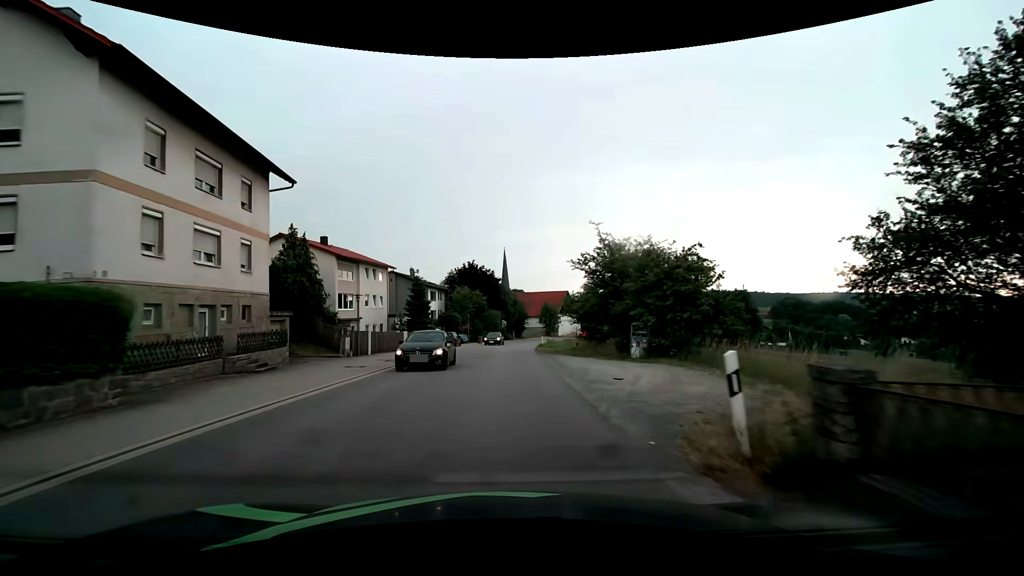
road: tertiary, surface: asphalt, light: Day
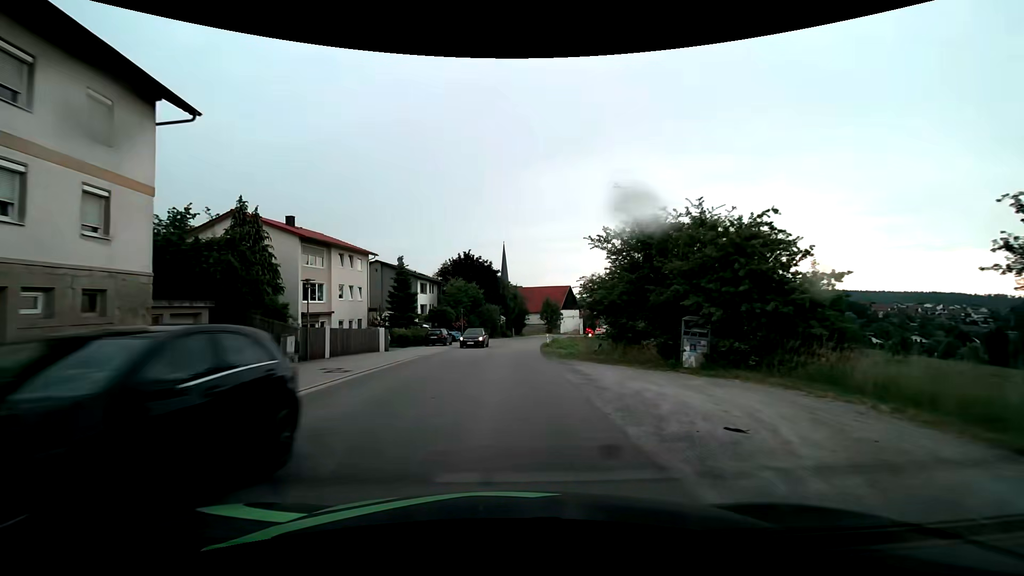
(0.0, +7.7) m; 0°
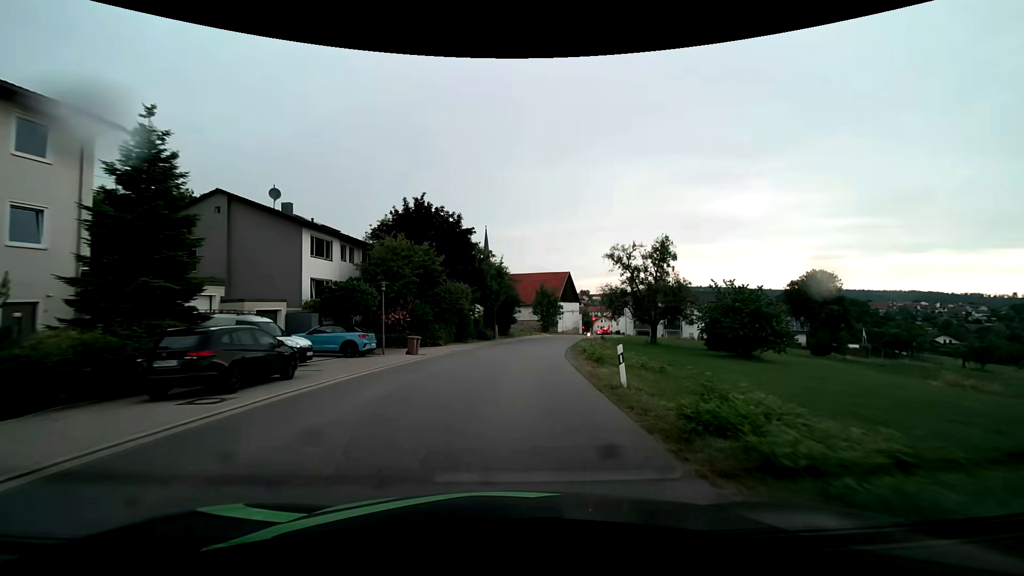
(+0.2, +31.5) m; +2°
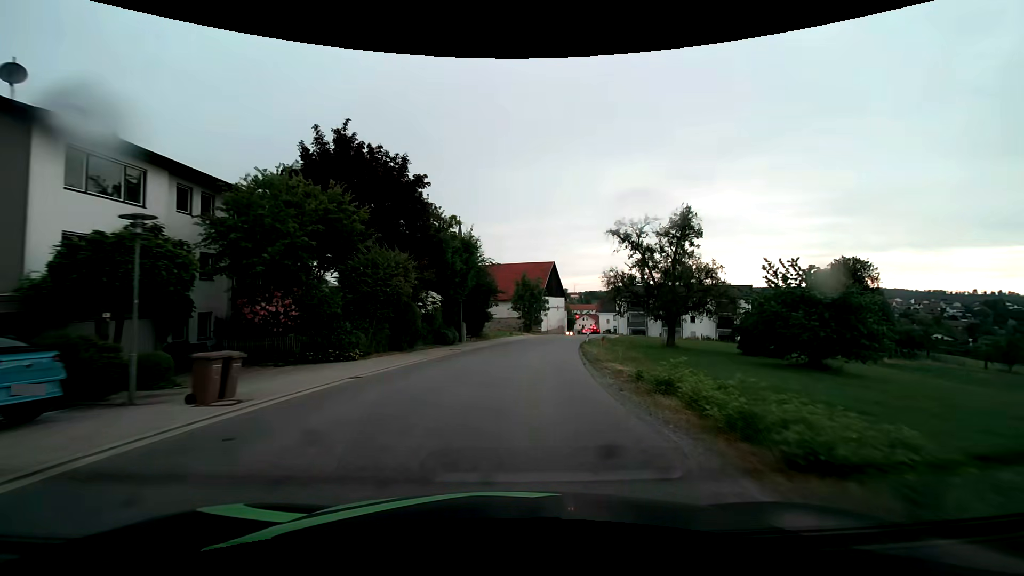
(+0.3, +15.9) m; +2°
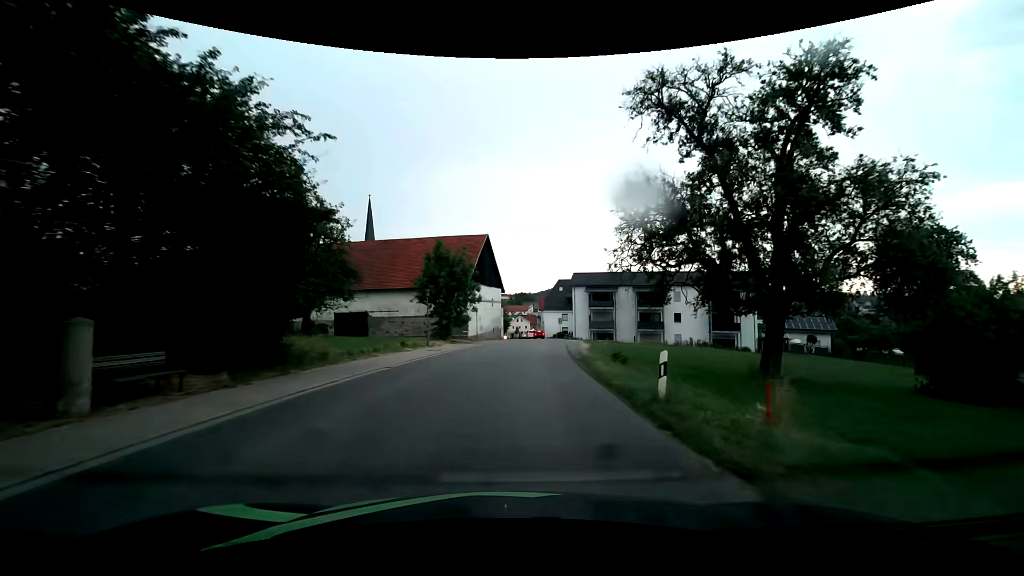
(+2.4, +30.6) m; +9°
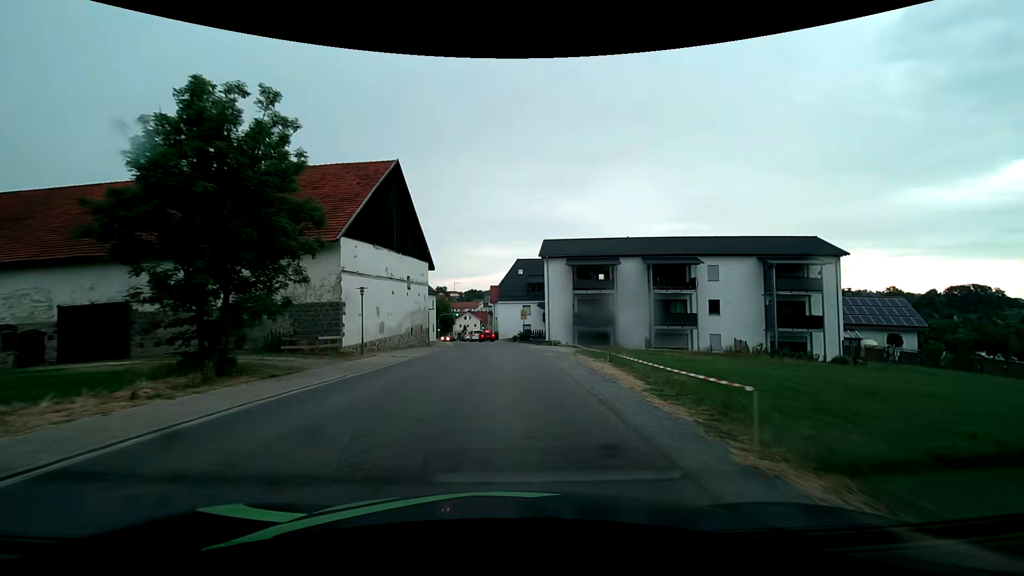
(+1.6, +28.9) m; +5°
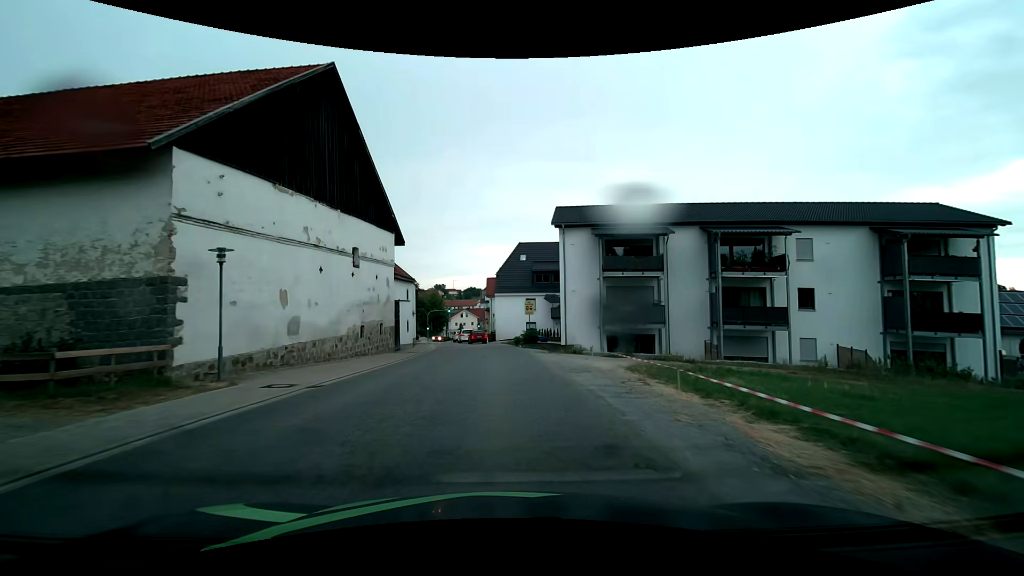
(+0.1, +13.6) m; 0°
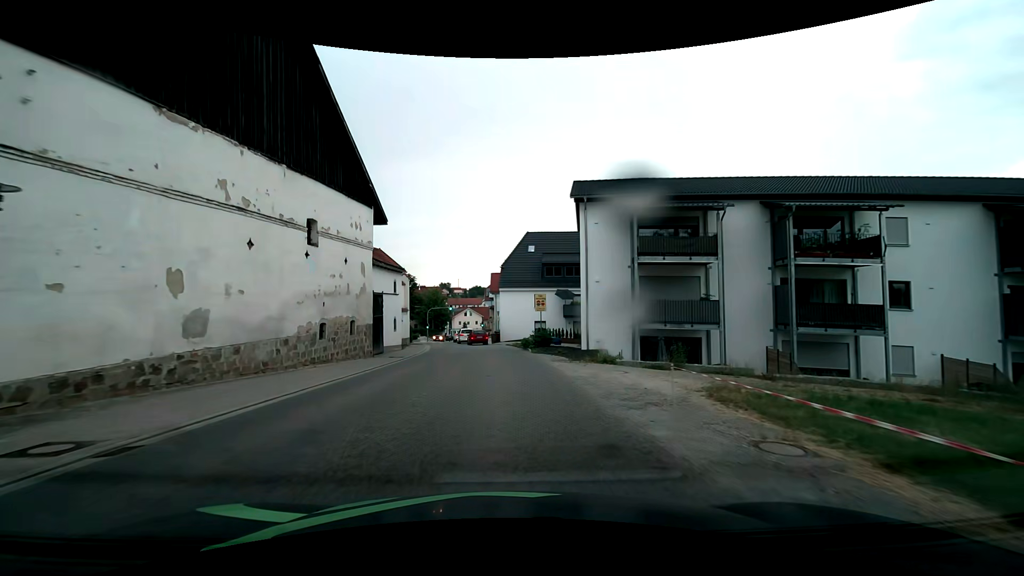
(0.0, +6.6) m; -1°
